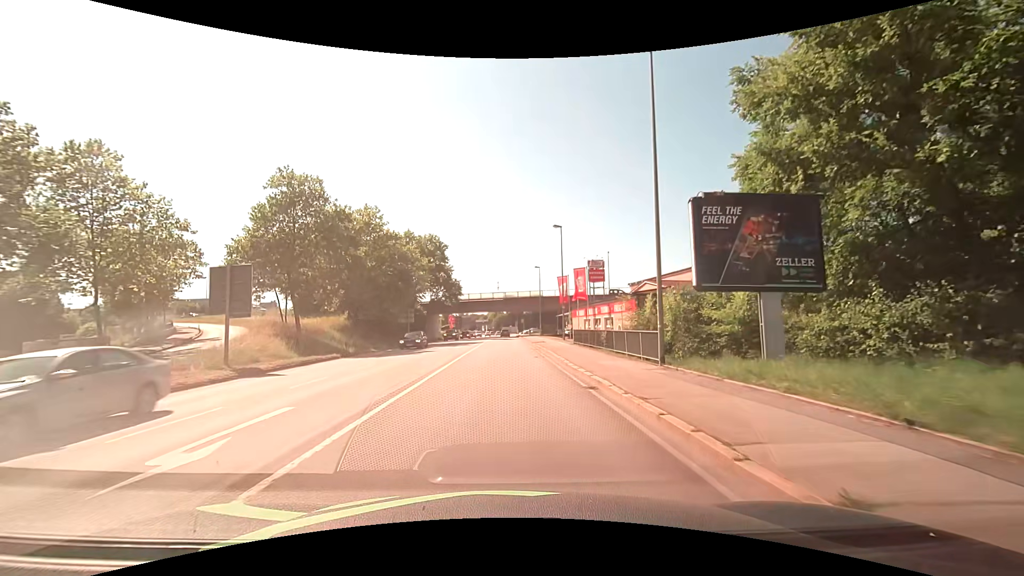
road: primary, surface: asphalt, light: Day
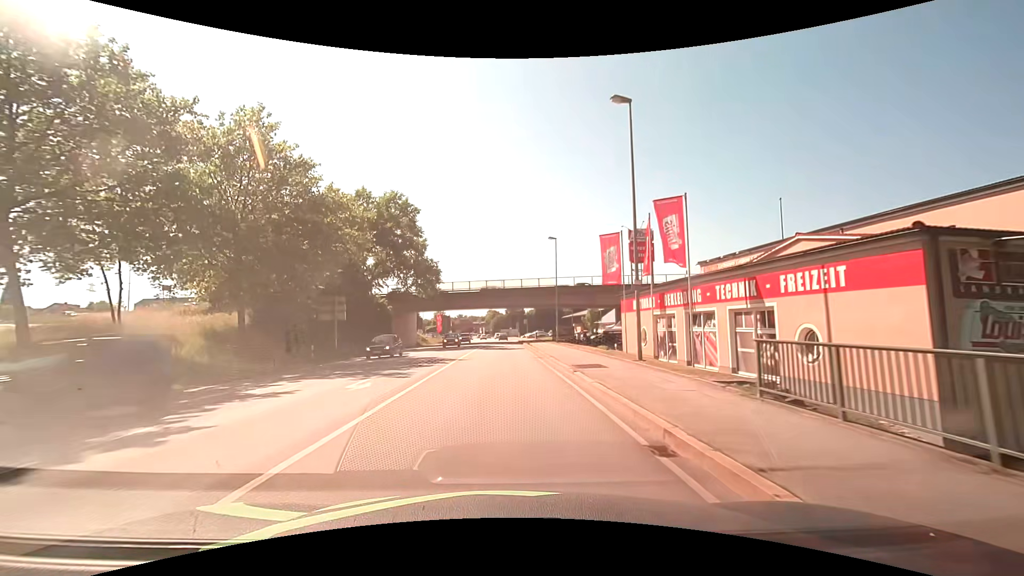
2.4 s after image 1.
(-0.1, +25.6) m; 0°
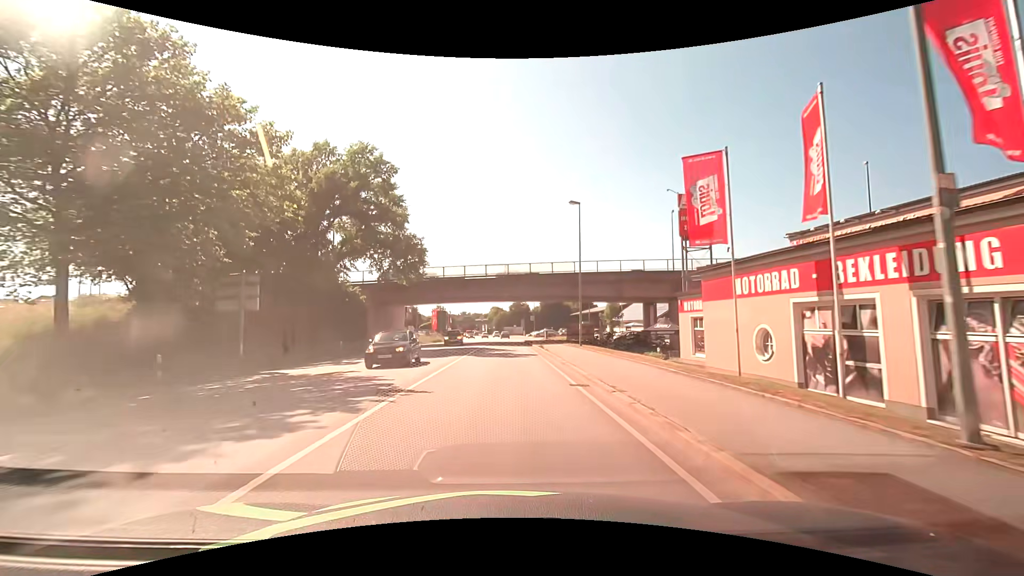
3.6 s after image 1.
(0.0, +13.1) m; 0°
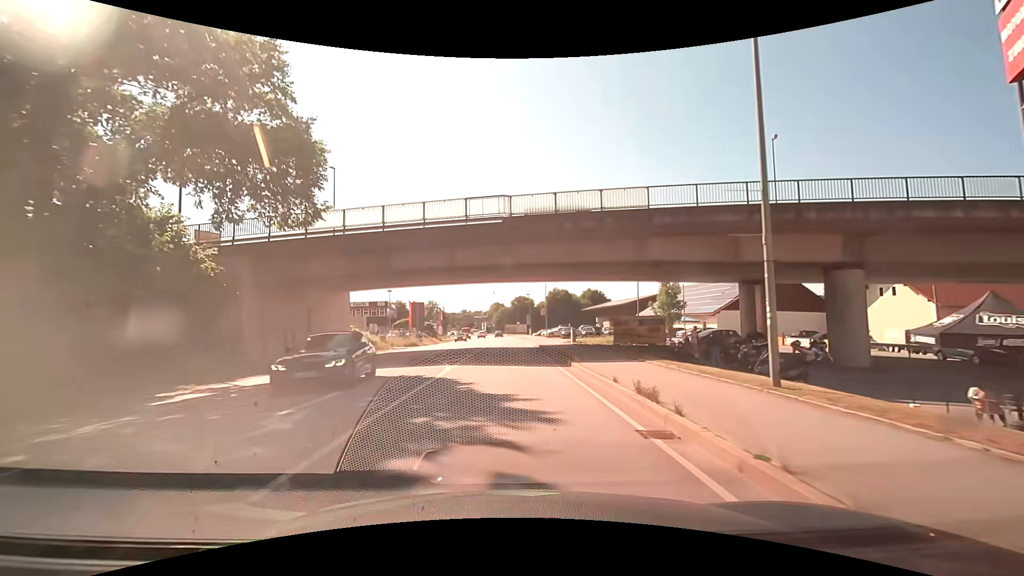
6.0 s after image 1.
(0.0, +25.0) m; 0°
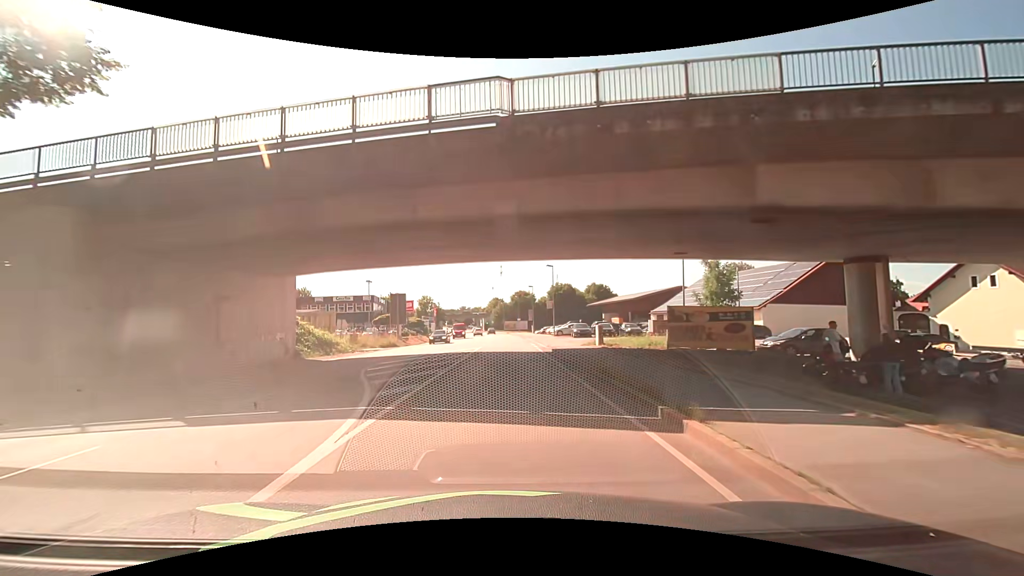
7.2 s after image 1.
(0.0, +11.4) m; 0°
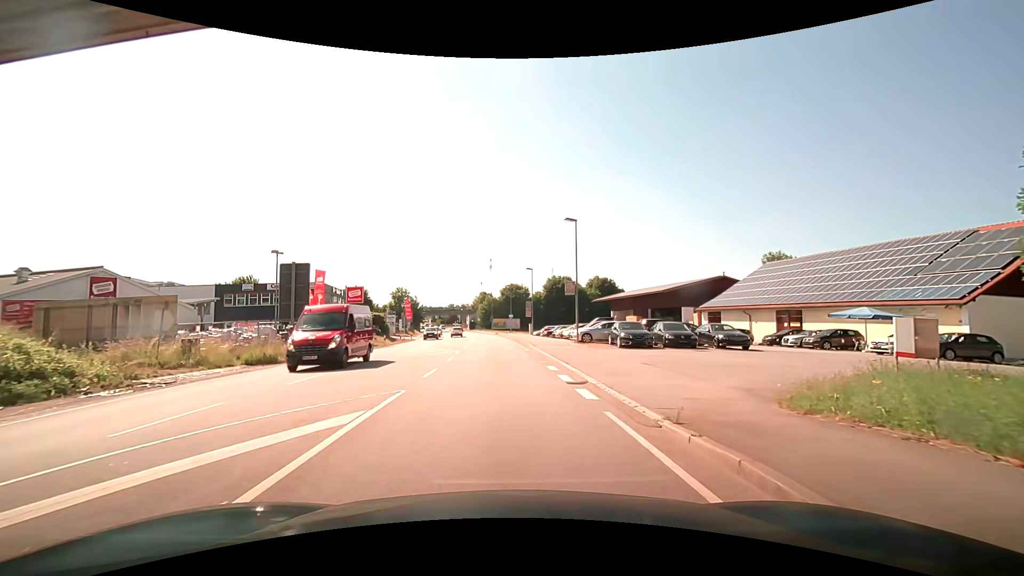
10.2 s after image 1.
(+0.2, +24.0) m; +2°
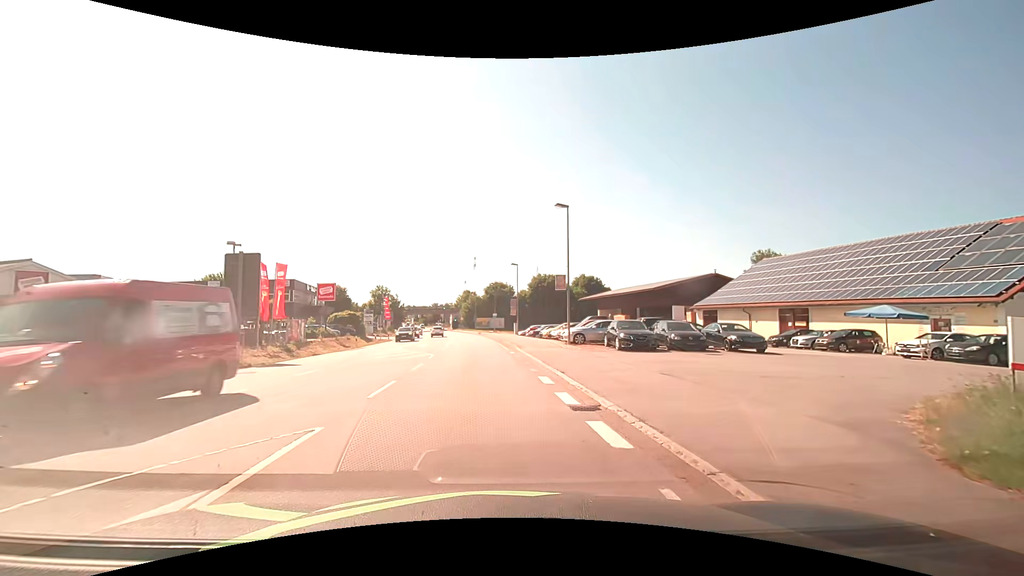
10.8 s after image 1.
(0.0, +3.6) m; +1°
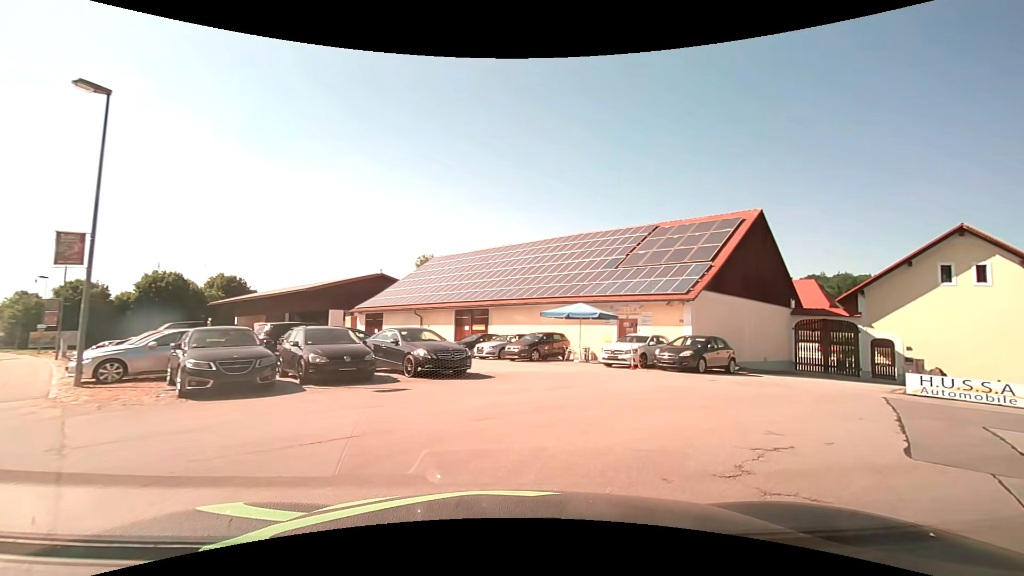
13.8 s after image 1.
(+2.8, +11.5) m; +37°
